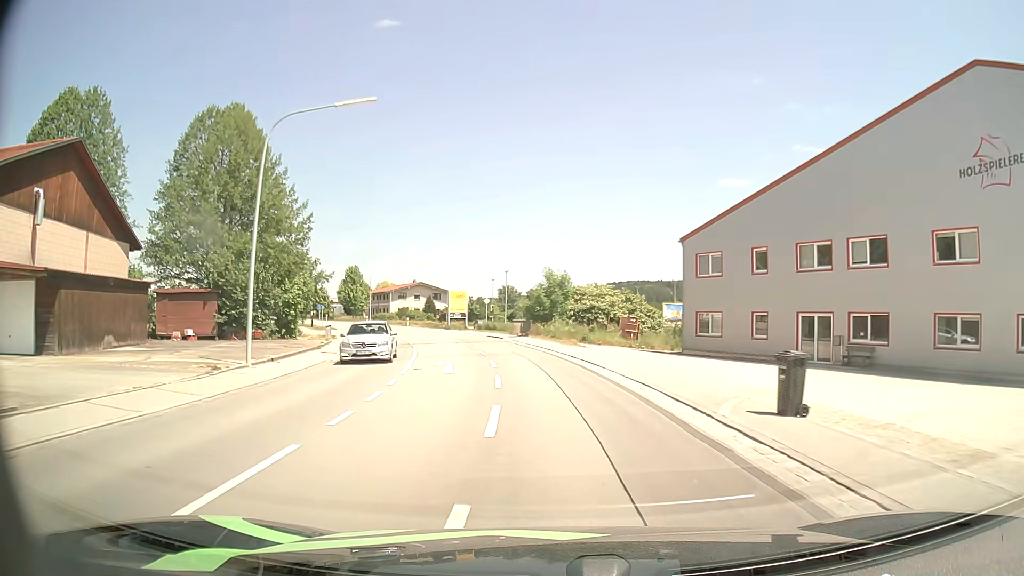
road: secondary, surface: asphalt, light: Day
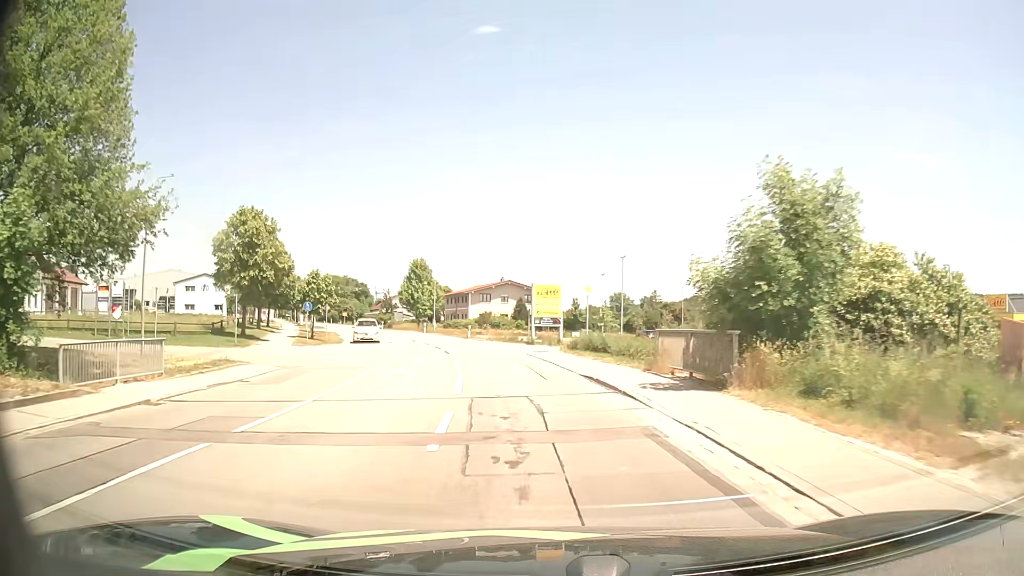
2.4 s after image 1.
(-2.1, +30.6) m; -9°
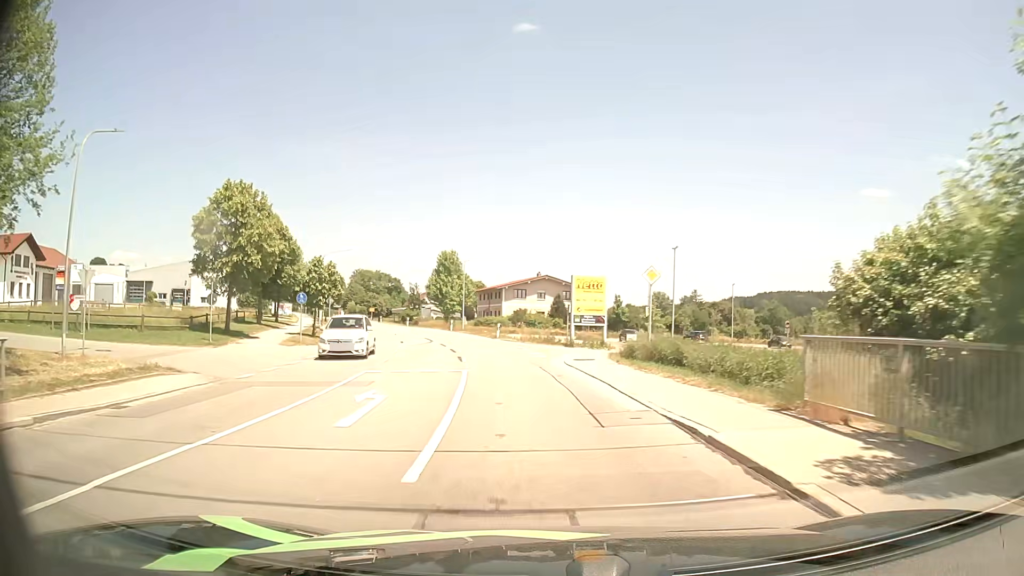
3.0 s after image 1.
(-0.2, +7.6) m; -3°
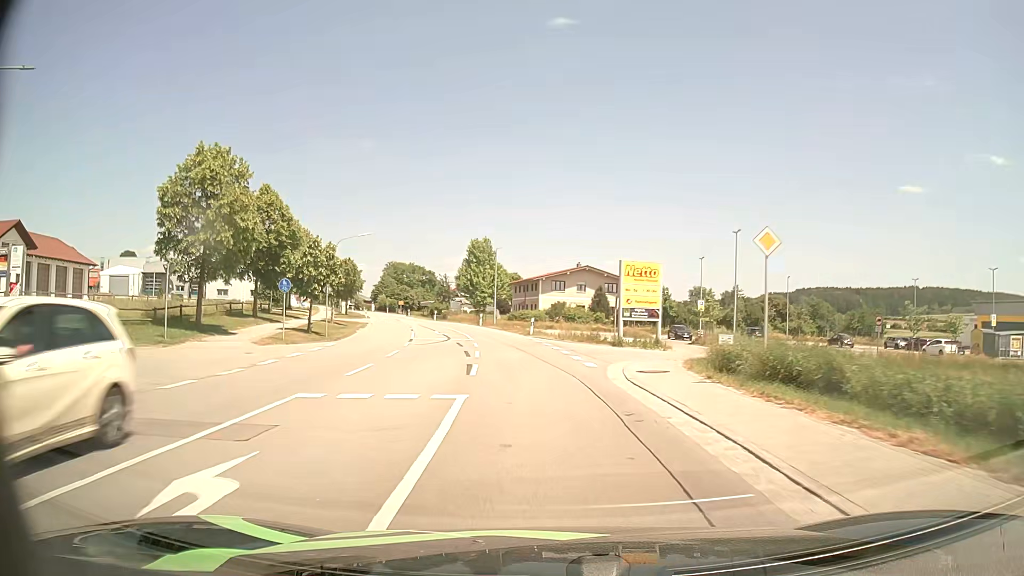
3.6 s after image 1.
(-0.2, +7.6) m; -3°
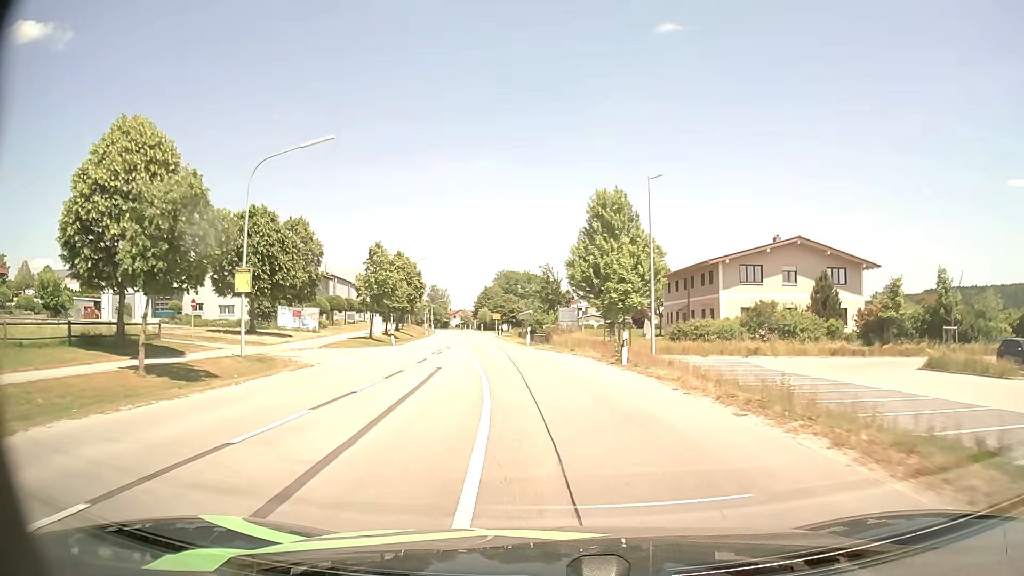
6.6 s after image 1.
(-4.1, +39.2) m; -11°
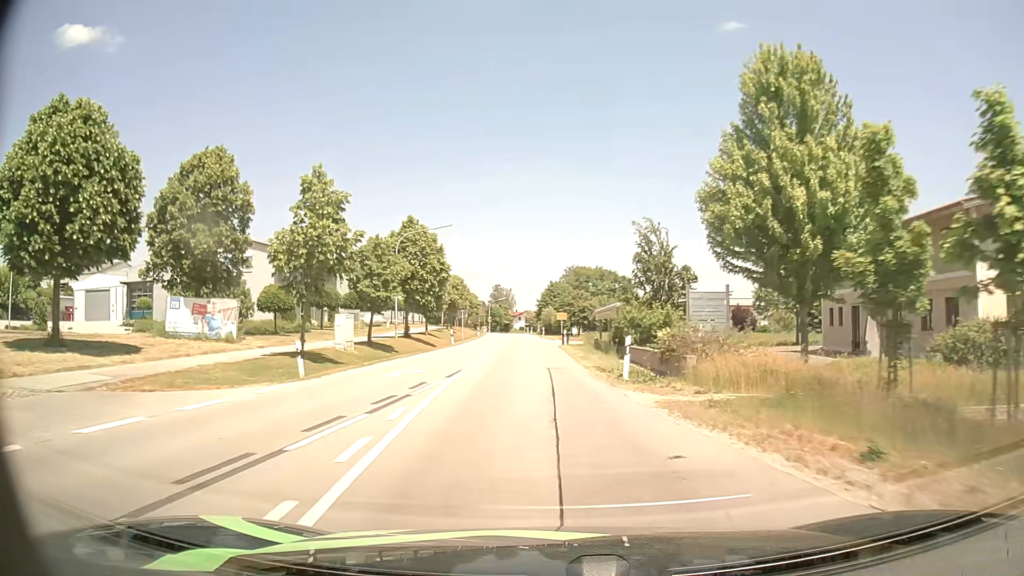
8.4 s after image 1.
(-1.4, +24.9) m; -6°
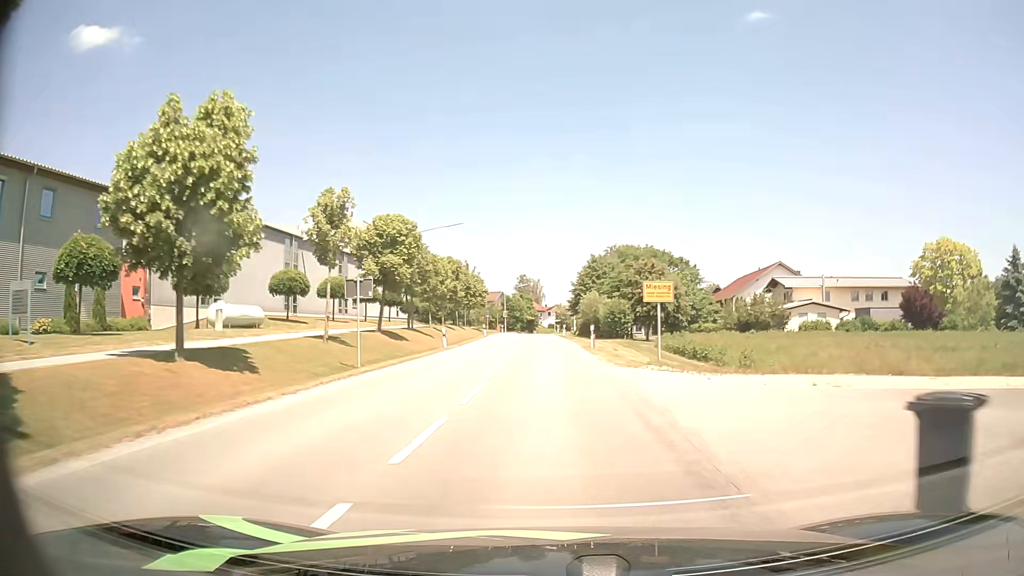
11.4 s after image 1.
(-1.1, +42.8) m; -2°
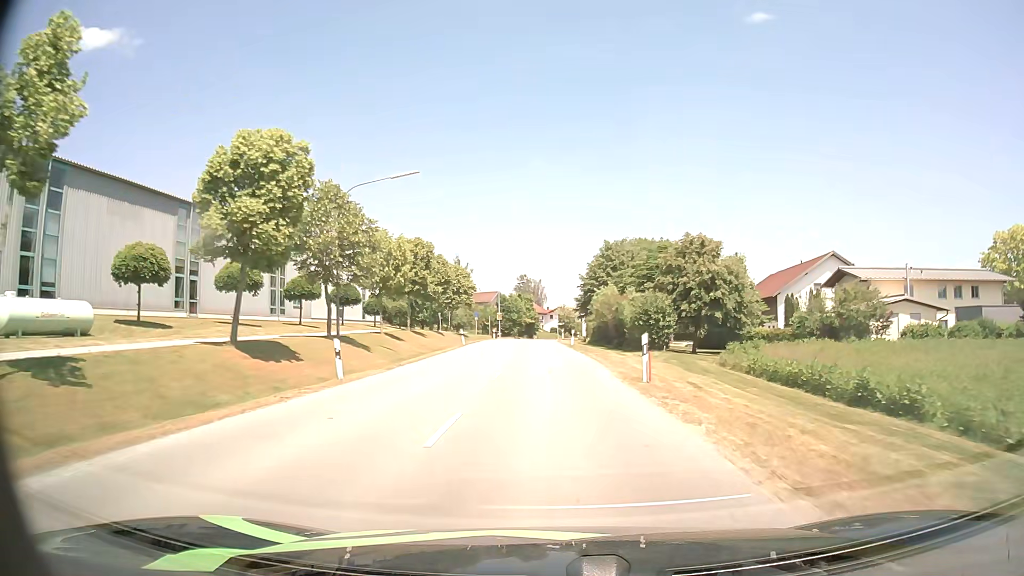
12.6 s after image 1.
(-0.1, +17.4) m; 0°
(0, +10) (0, +20) (0, +30) (0, +40) (-1, +50) (-1, +60) (-1, +70) (0, +80) (0, +90) (+1, +100) m
